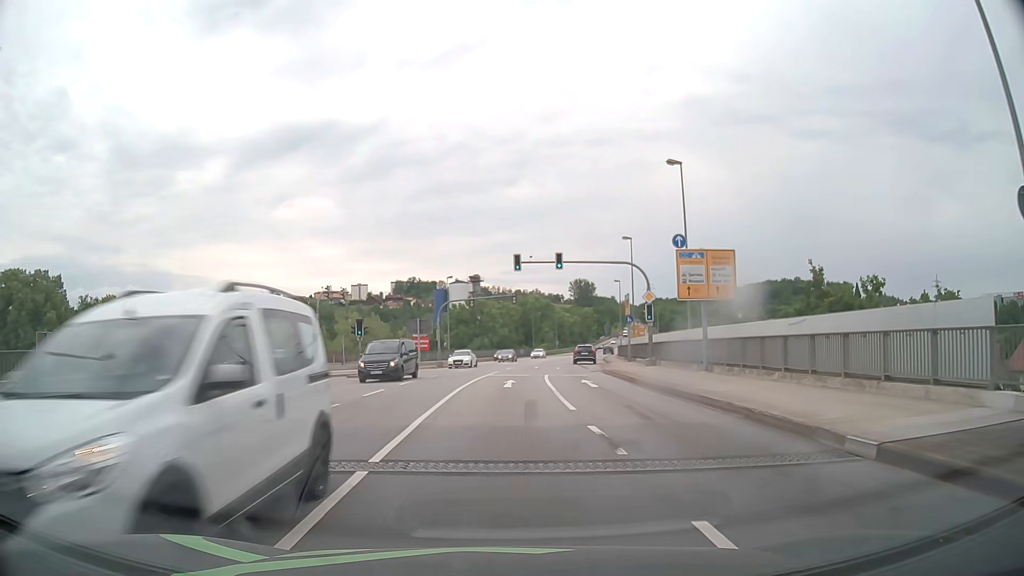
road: primary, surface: asphalt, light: Day
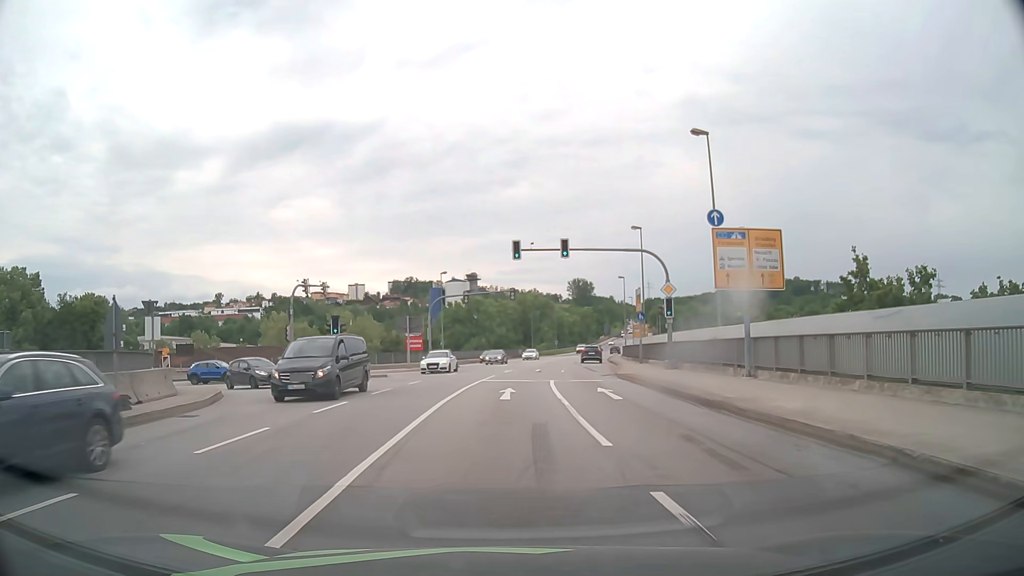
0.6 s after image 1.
(0.0, +5.1) m; 0°
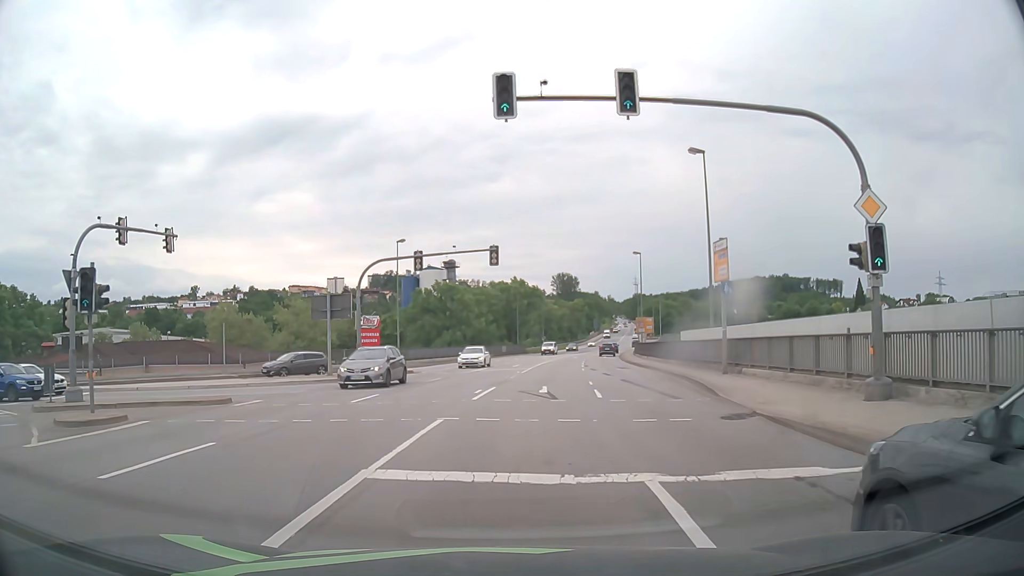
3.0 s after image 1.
(+0.1, +20.6) m; +1°
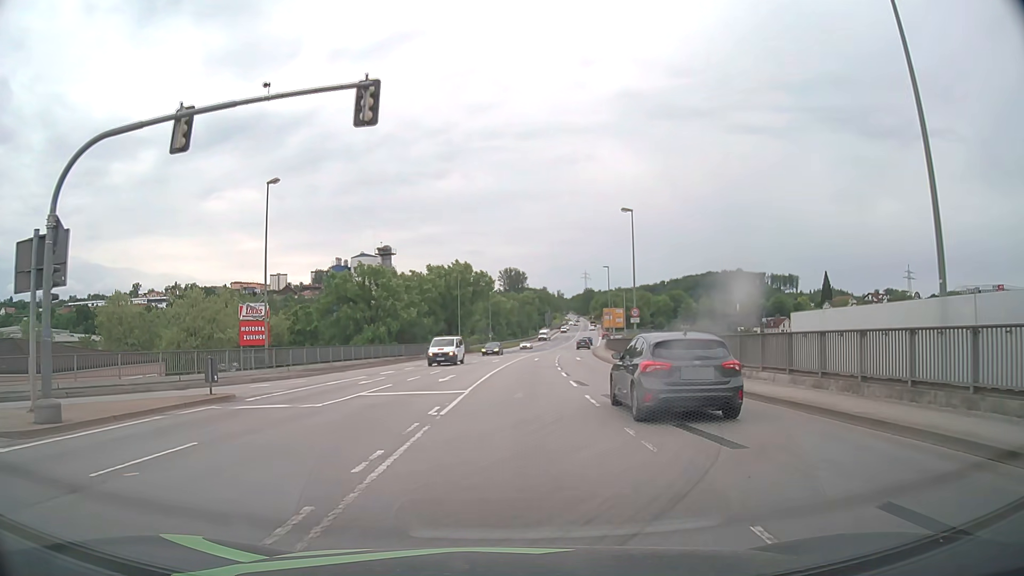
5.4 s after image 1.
(+0.9, +20.7) m; +5°
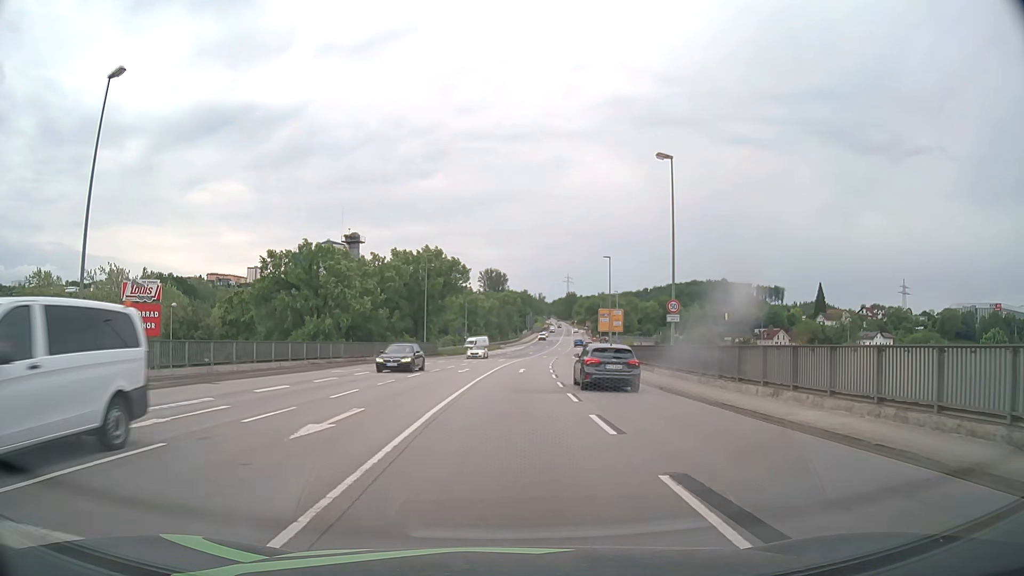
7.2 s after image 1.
(+0.2, +15.6) m; +2°
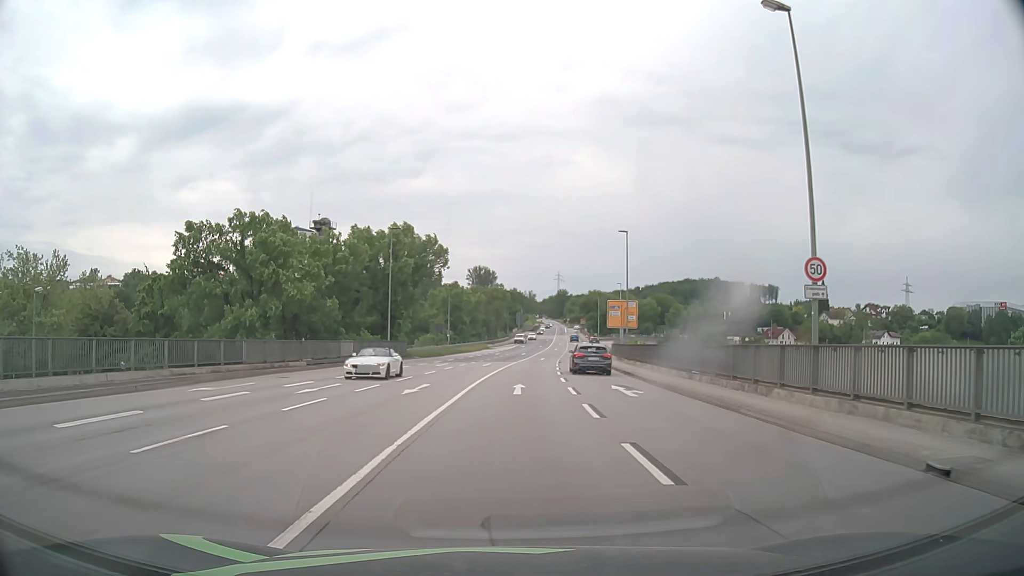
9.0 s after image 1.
(+0.1, +15.7) m; +1°
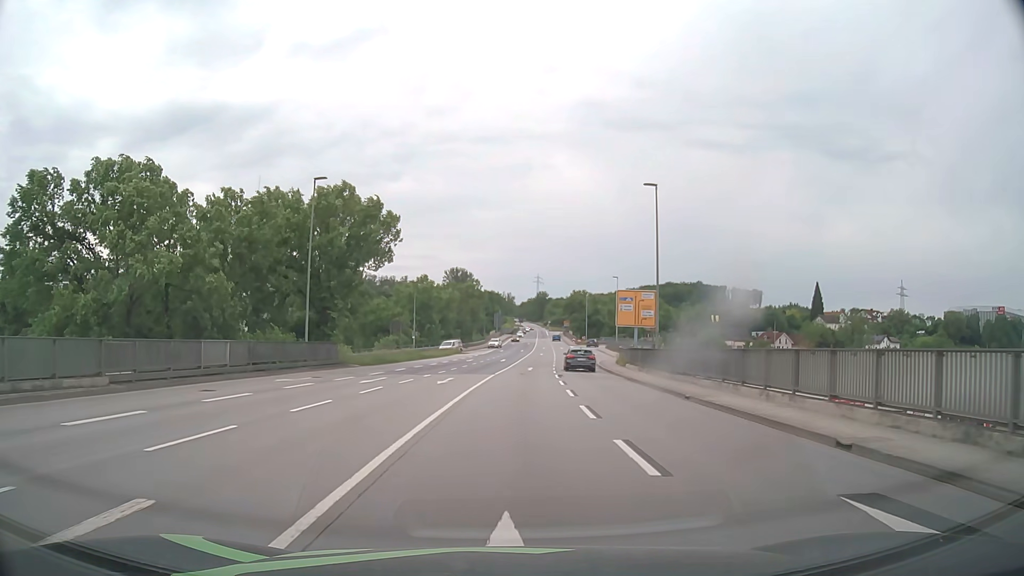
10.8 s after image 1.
(+0.3, +17.8) m; +2°
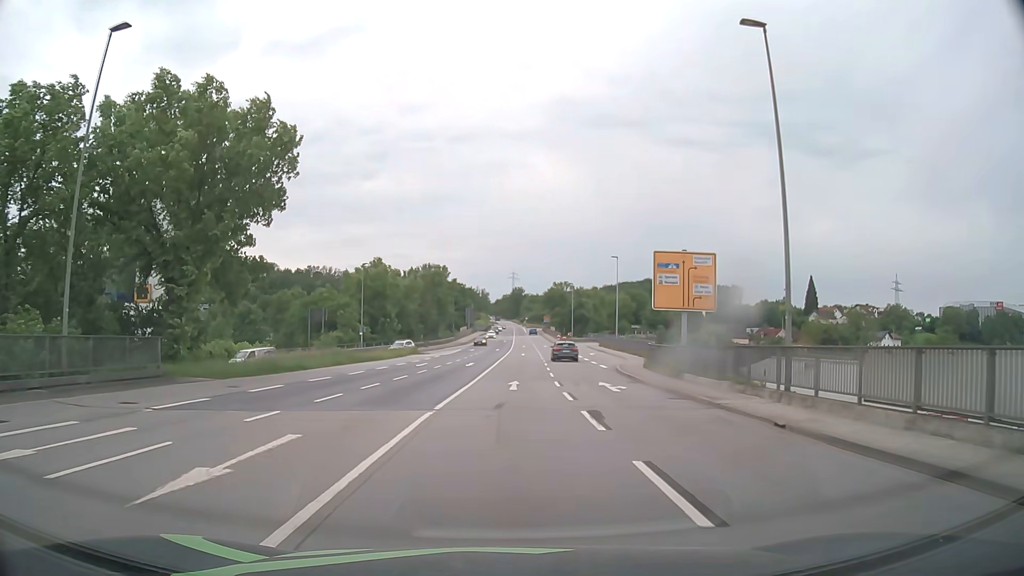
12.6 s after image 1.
(+0.4, +20.2) m; +2°
(0, +10) (0, +20) (0, +30) (+1, +40) (+1, +50) (+1, +60) (+2, +70) (+2, +80) (+2, +90) (+3, +100) m
